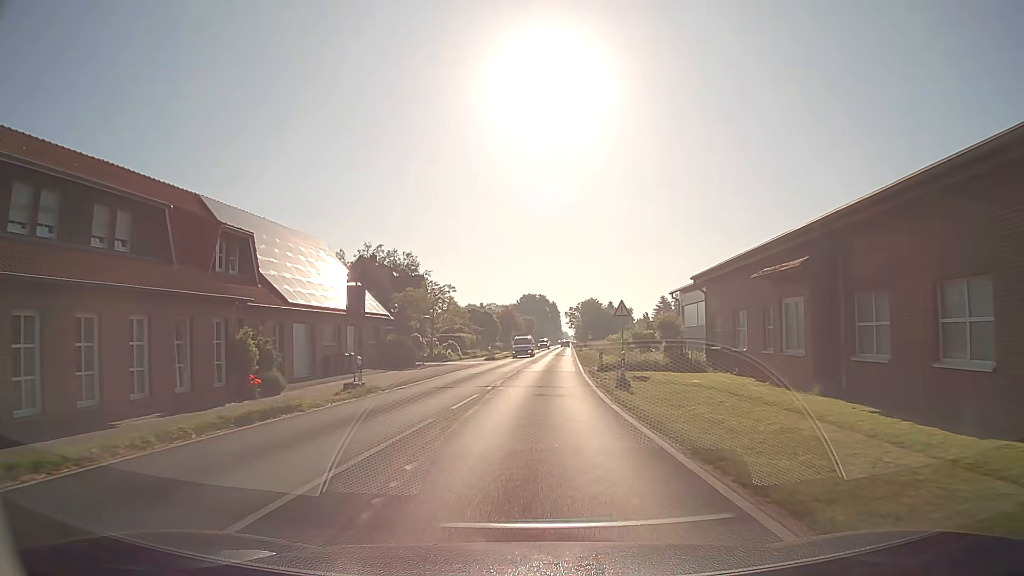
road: secondary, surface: asphalt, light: Day
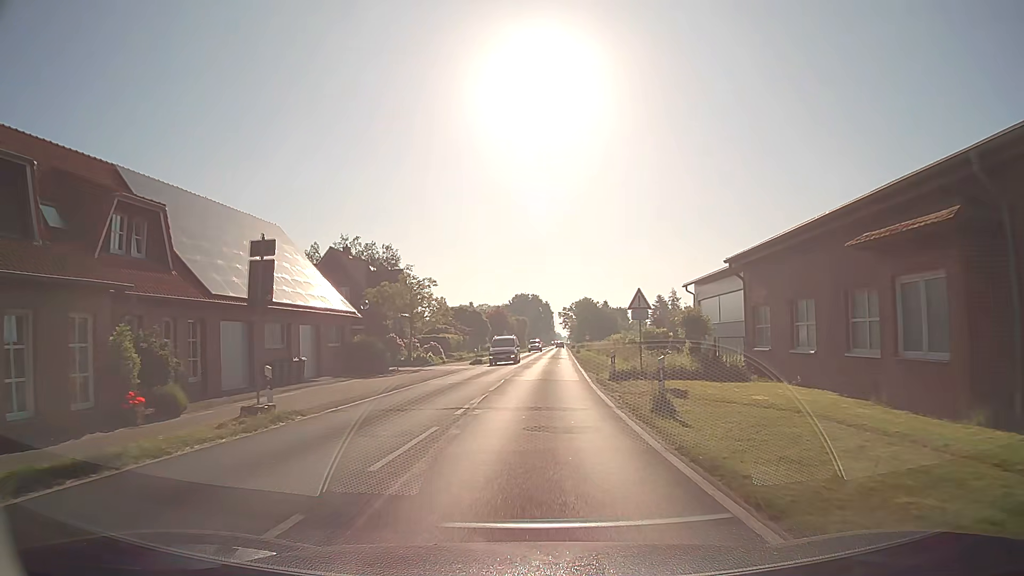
(0.0, +6.9) m; +1°
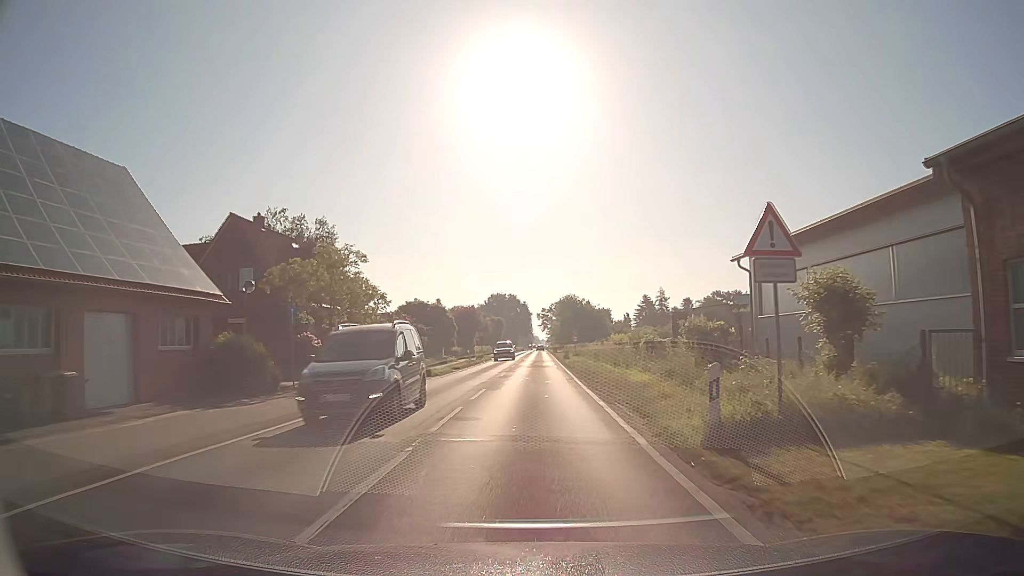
(+0.2, +15.2) m; +2°
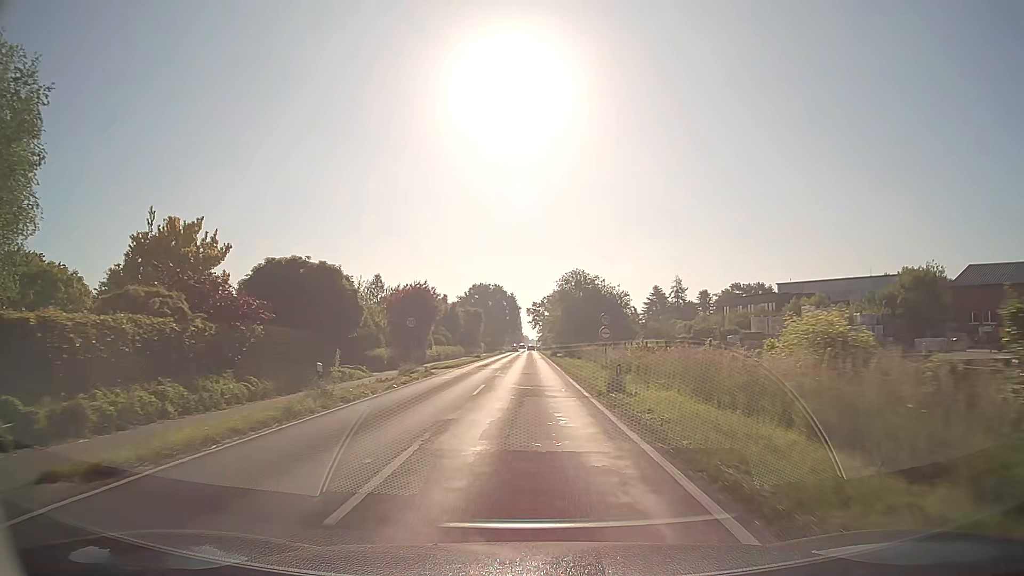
(+0.3, +34.8) m; +1°
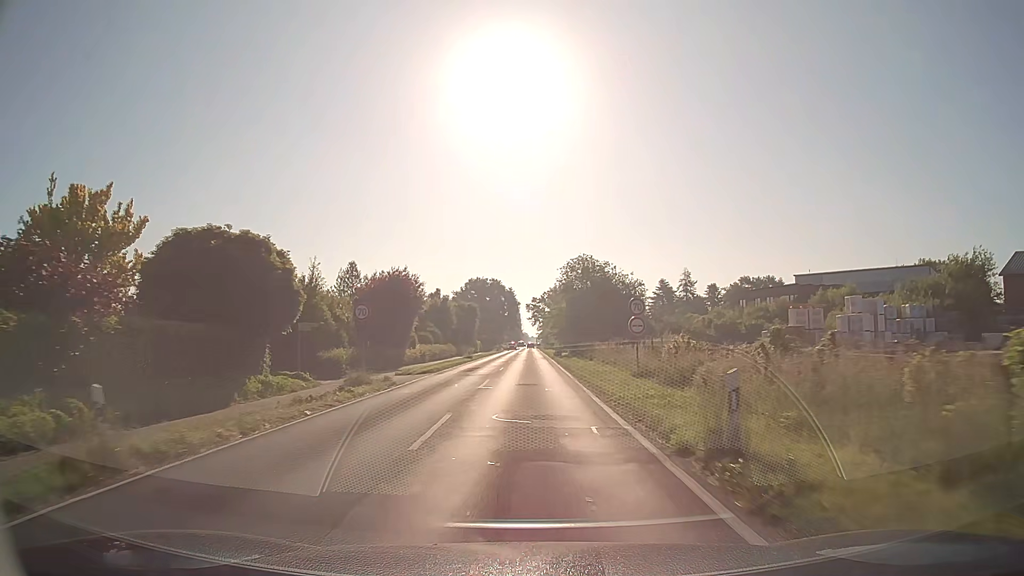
(0.0, +9.5) m; 0°
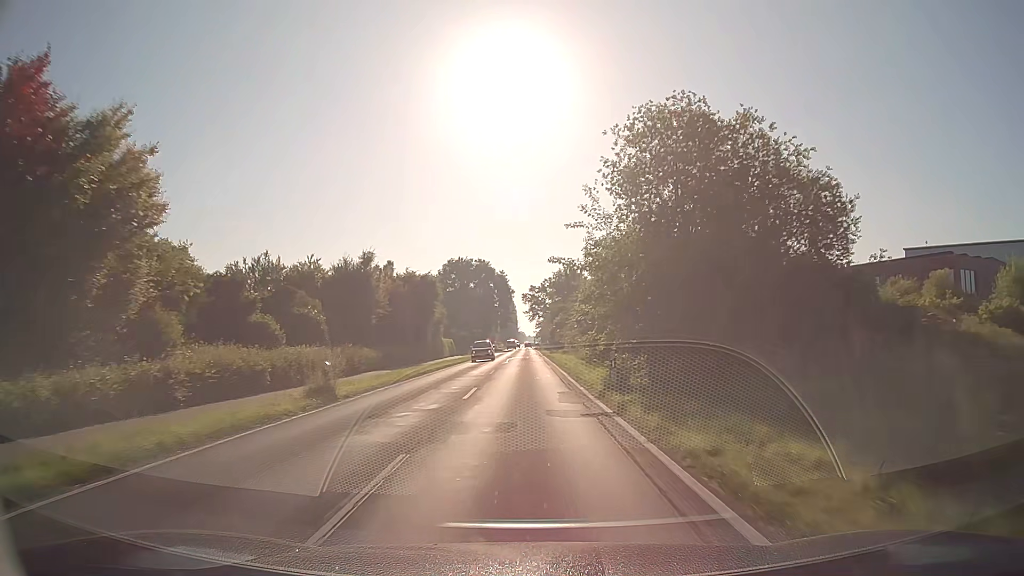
(+0.2, +40.1) m; 0°
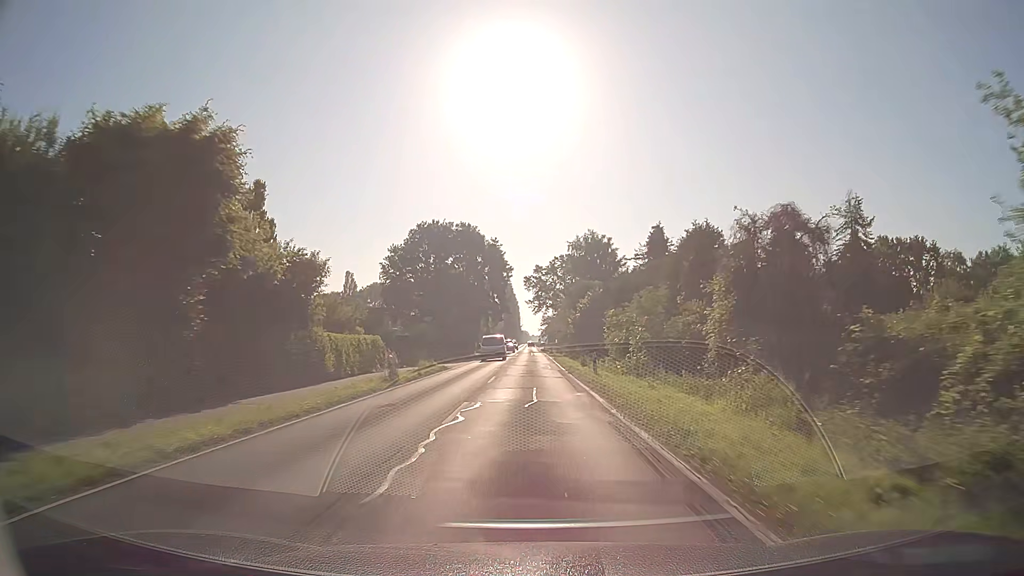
(-0.3, +41.8) m; 0°
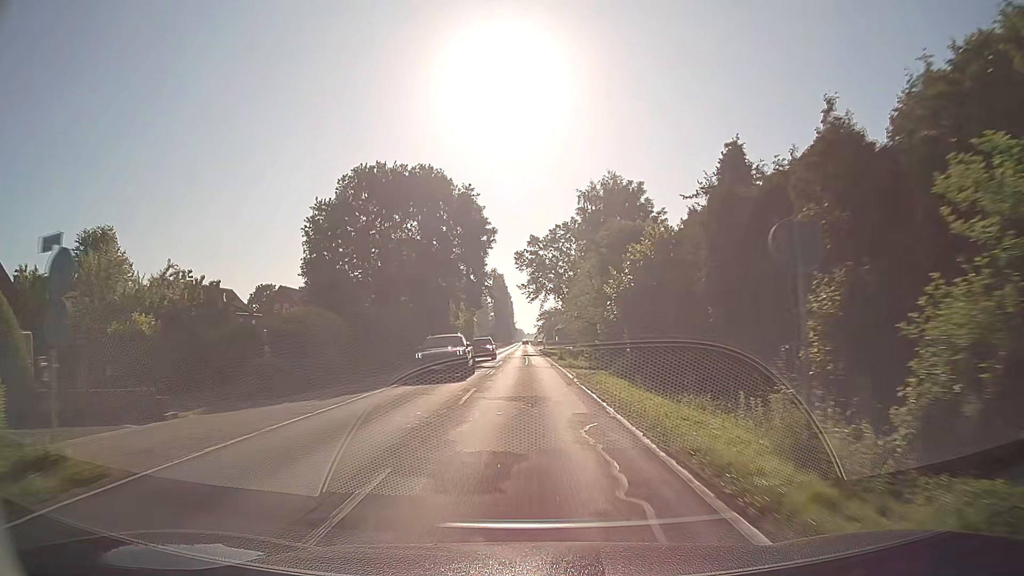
(+0.1, +32.0) m; 0°
(0, +10) (0, +20) (0, +30) (0, +40) (0, +50) (0, +60) (0, +70) (0, +80) (-1, +90) (-1, +100) m
